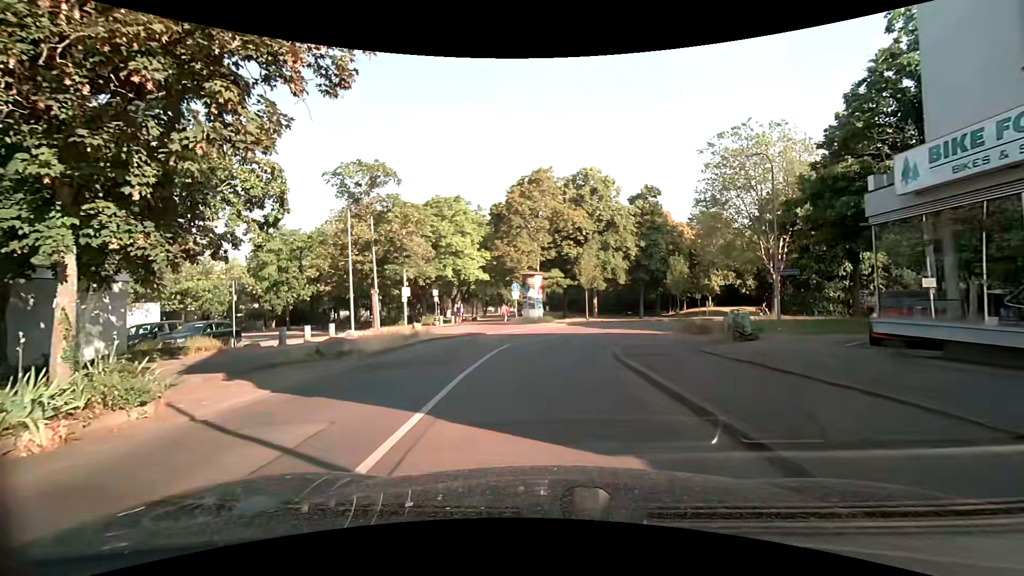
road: residential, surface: asphalt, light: Day
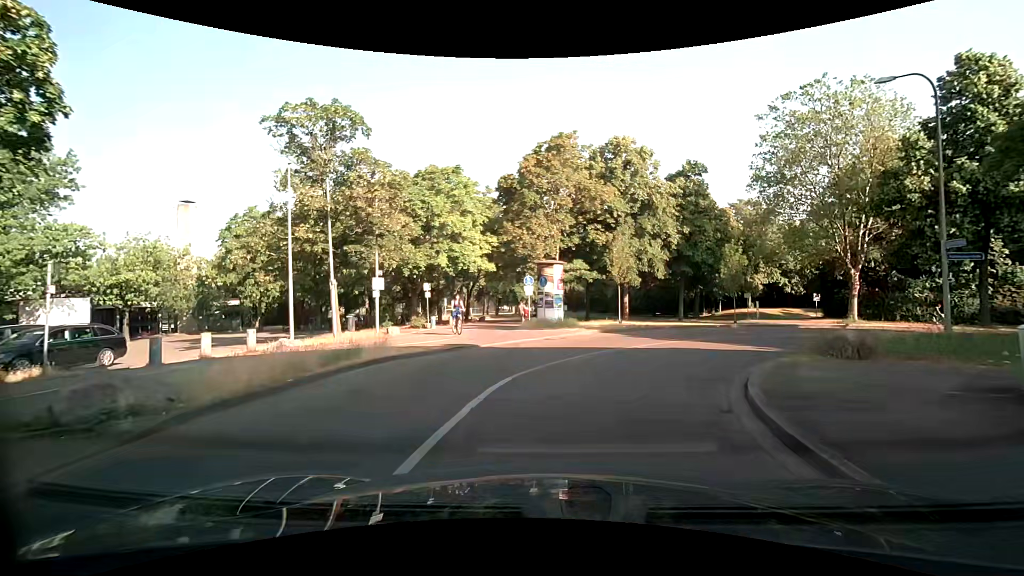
(-0.1, +8.5) m; 0°
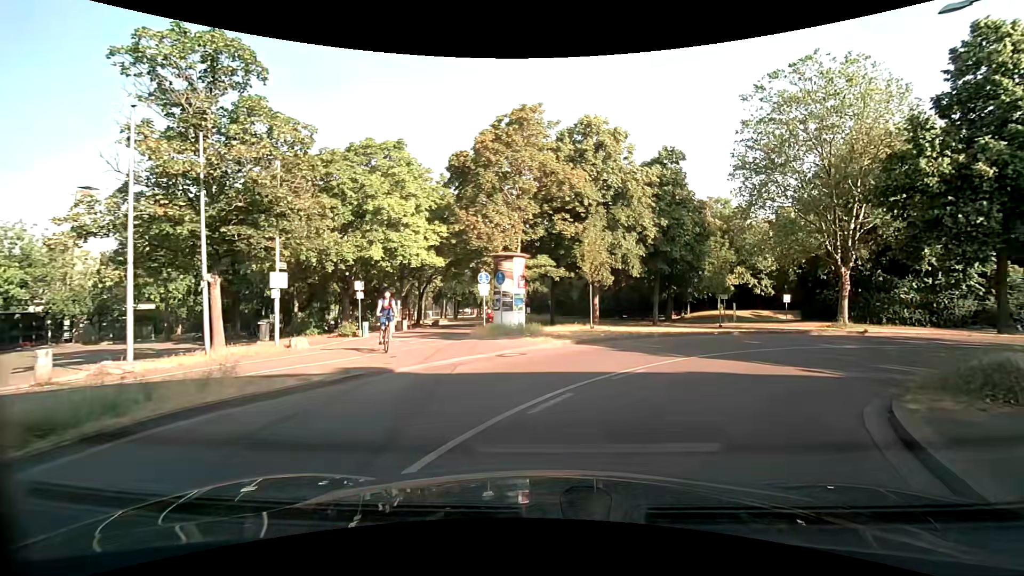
(+0.1, +5.3) m; +2°
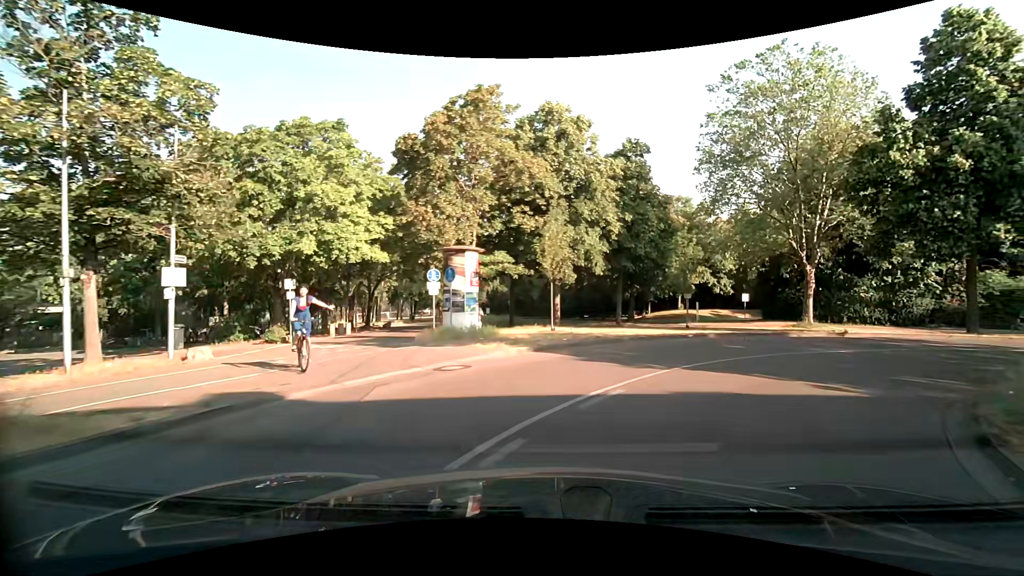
(+0.2, +2.5) m; +6°
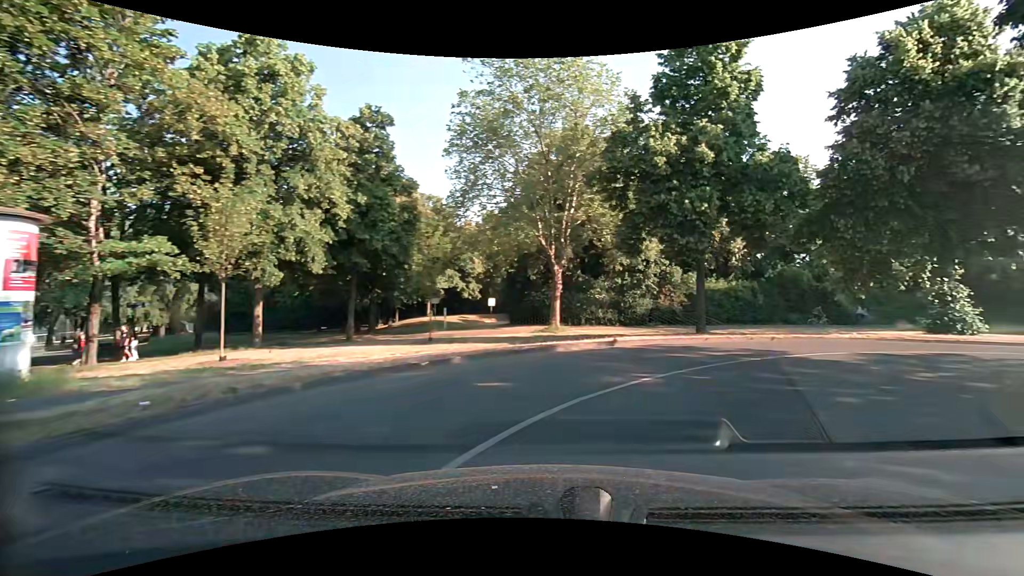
(+1.6, +7.4) m; +29°
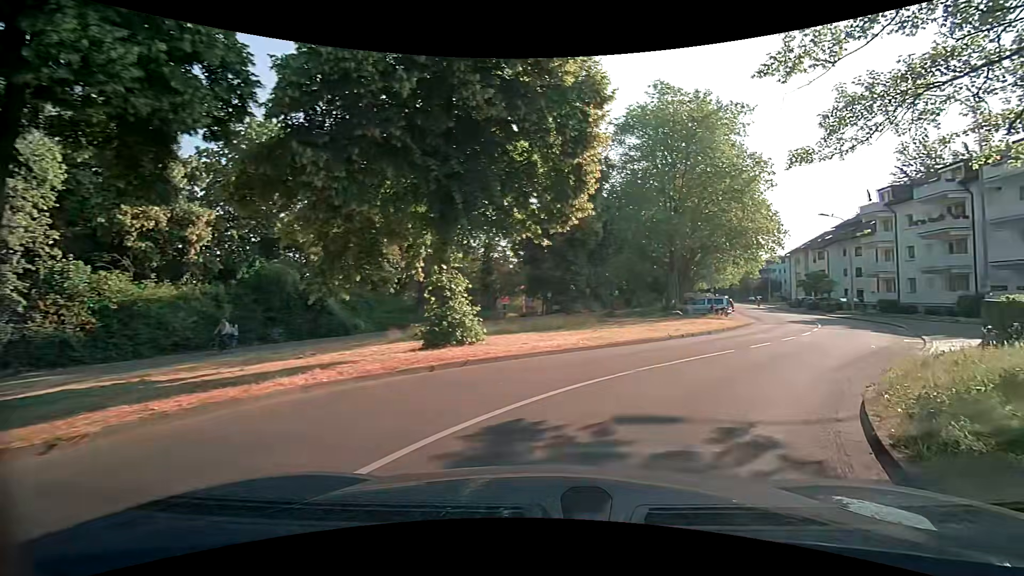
(+5.9, +12.3) m; +50°
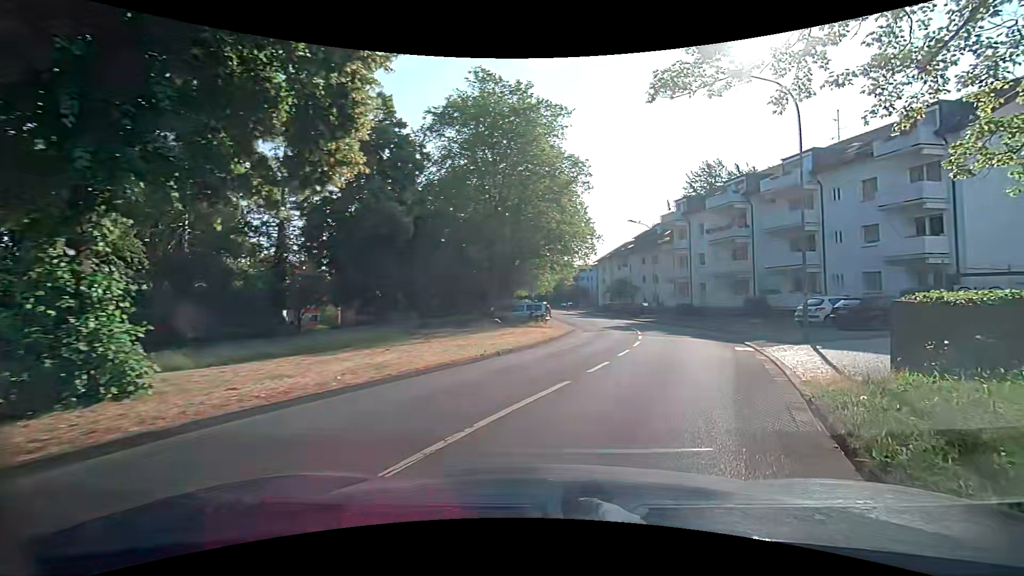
(+1.0, +5.8) m; +19°
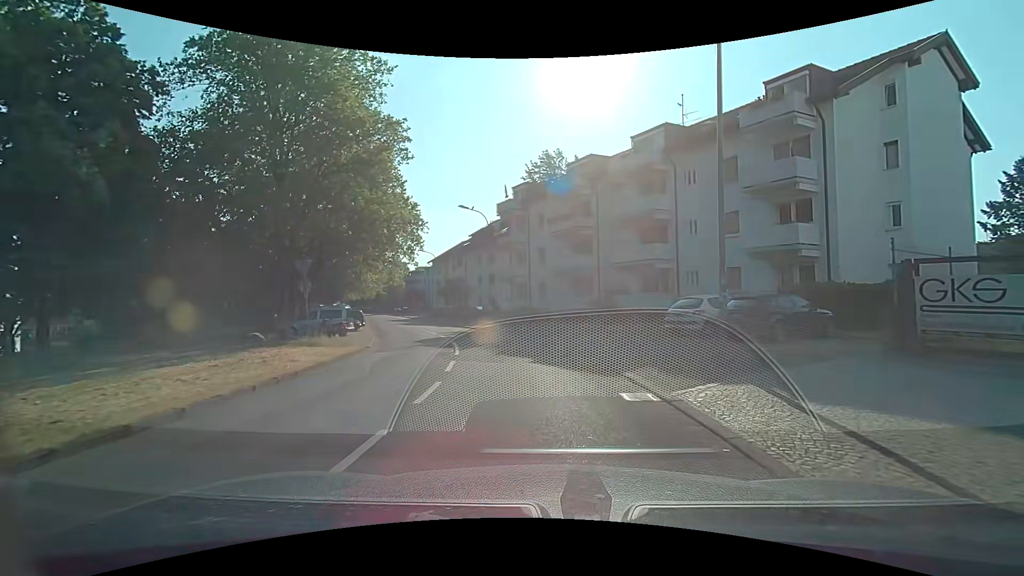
(+1.9, +9.3) m; +18°
(0, +10) (-2, +20) (-4, +29) (-8, +39) (-11, +48) (-14, +58) (-18, +67) (-21, +77) (-25, +86) (-28, +95) m
